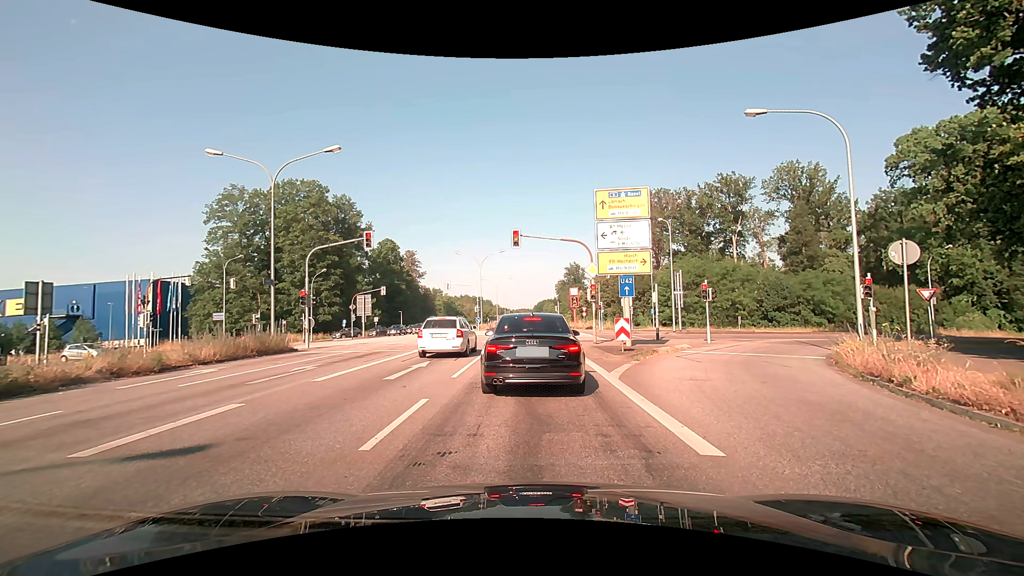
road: primary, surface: asphalt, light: Day
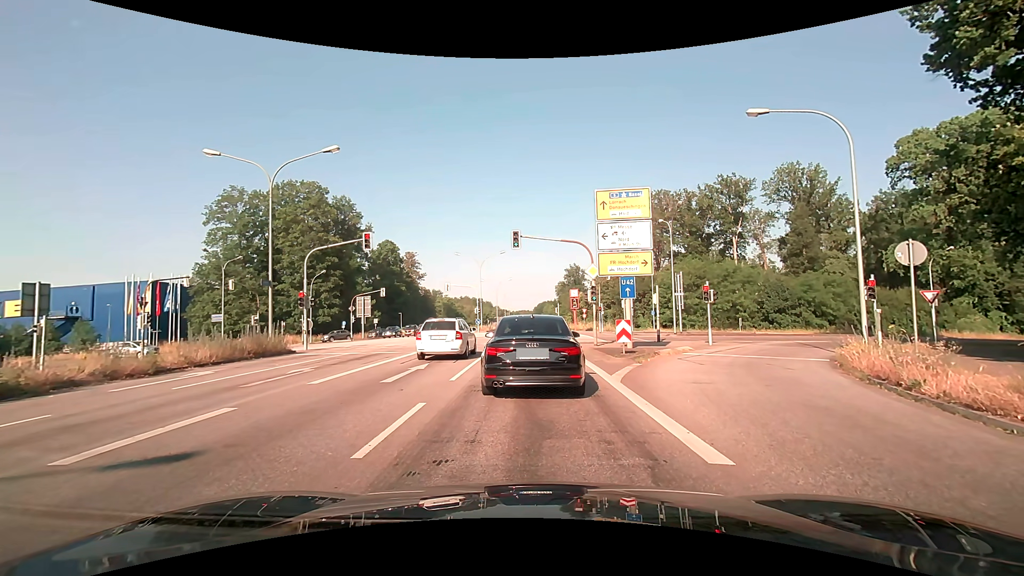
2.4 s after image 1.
(0.0, +0.2) m; 0°
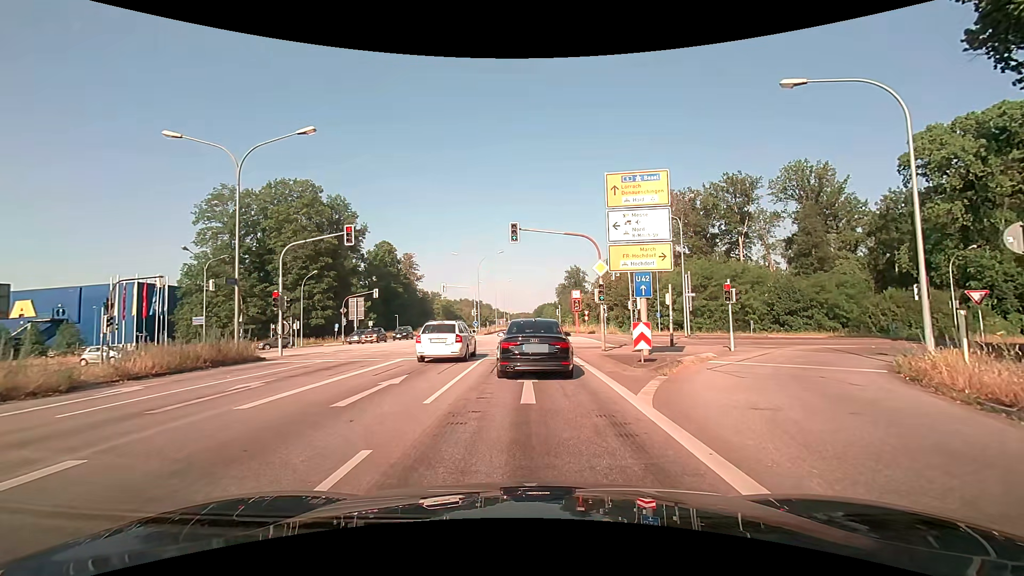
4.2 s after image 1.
(-0.1, +3.0) m; -2°
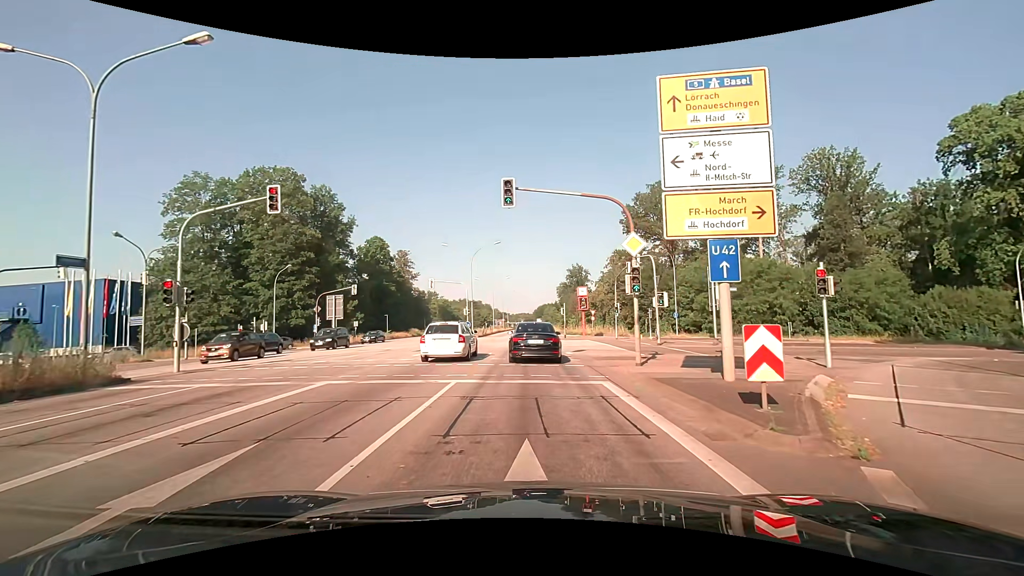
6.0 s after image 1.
(-0.1, +7.7) m; -1°
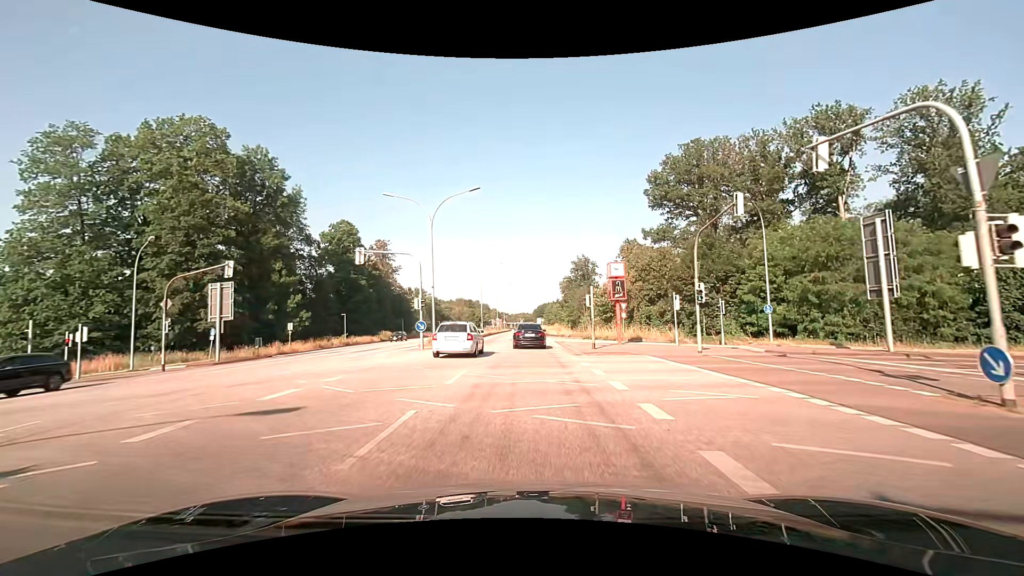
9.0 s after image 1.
(0.0, +22.0) m; 0°
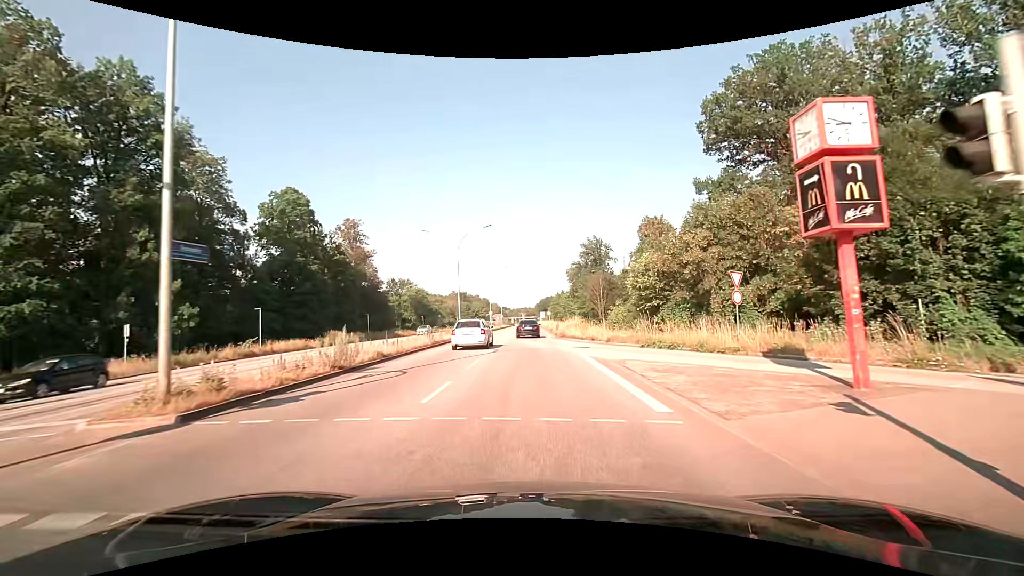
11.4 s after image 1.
(0.0, +24.0) m; 0°
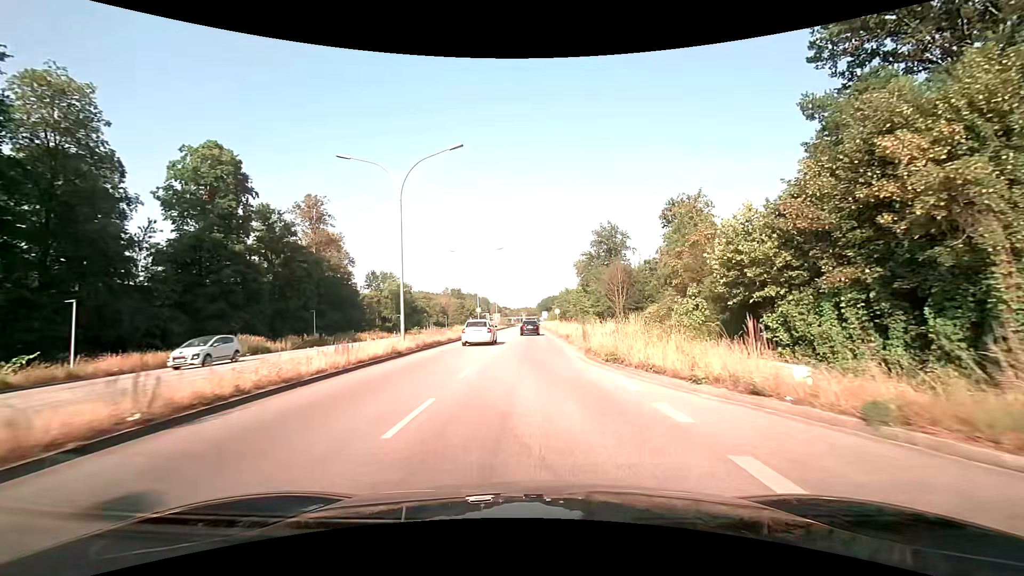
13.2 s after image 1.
(-0.1, +20.7) m; 0°
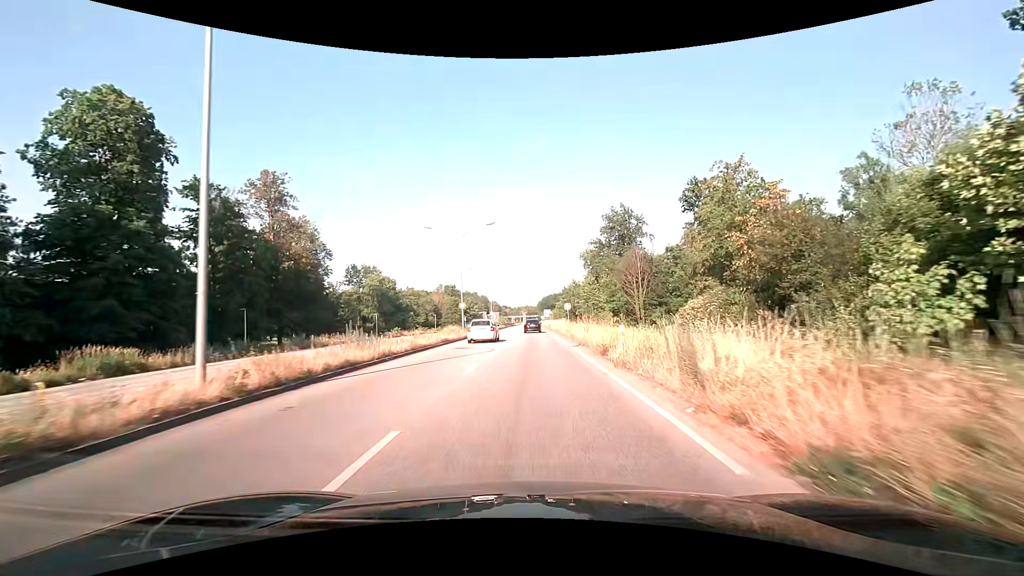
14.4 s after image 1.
(-0.1, +14.9) m; 0°
(0, +10) (0, +20) (0, +30) (0, +40) (0, +50) (0, +60) (+1, +70) (+1, +80) (+1, +90) (+1, +100) m
